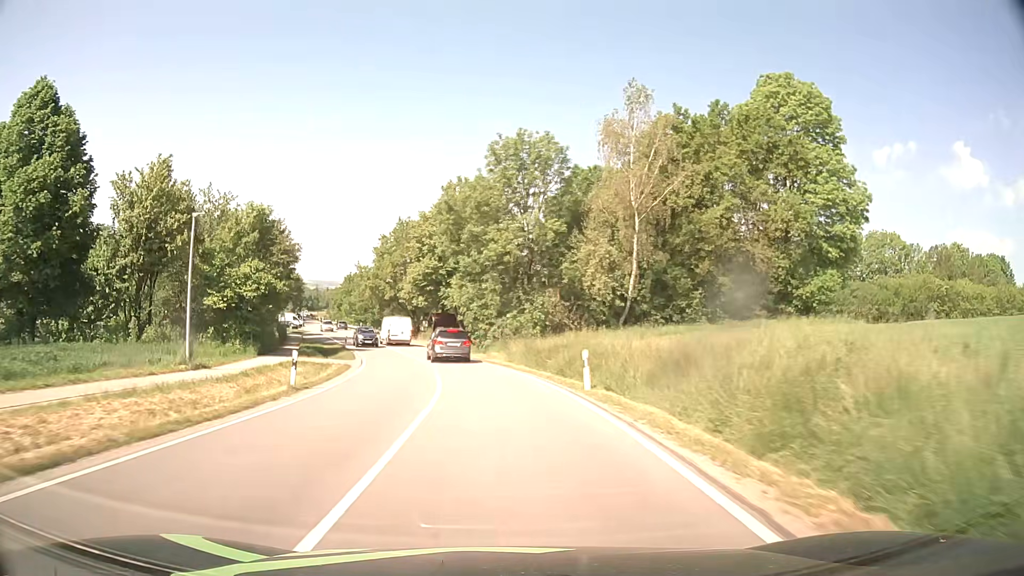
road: secondary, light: Day
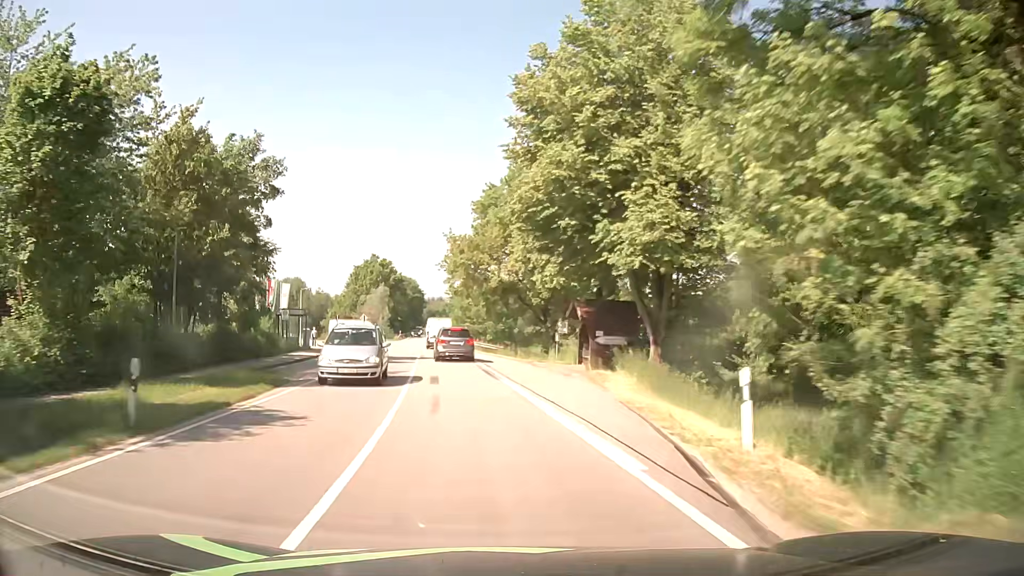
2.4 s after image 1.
(-3.7, +39.6) m; -13°
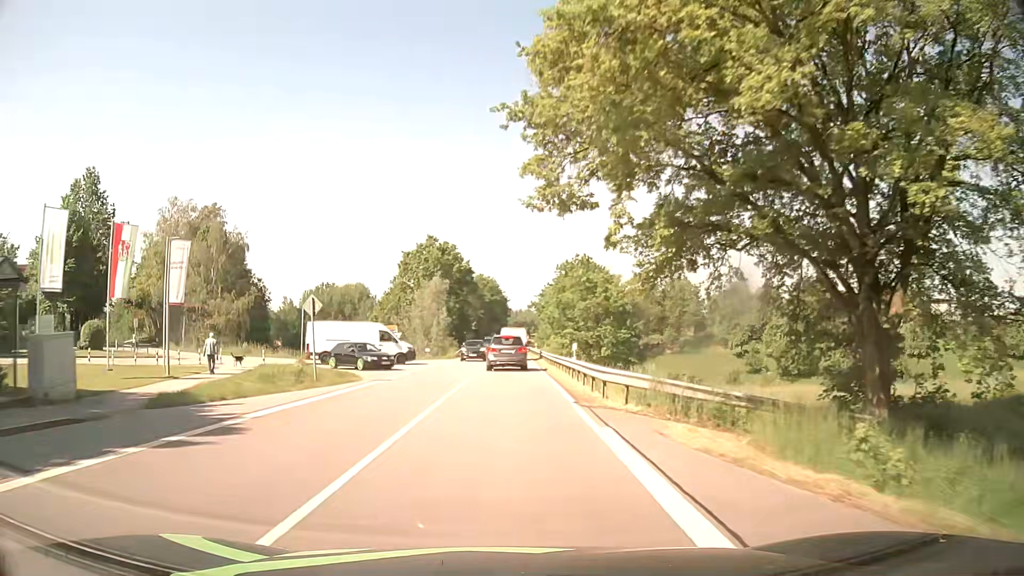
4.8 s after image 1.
(-3.0, +39.2) m; -7°
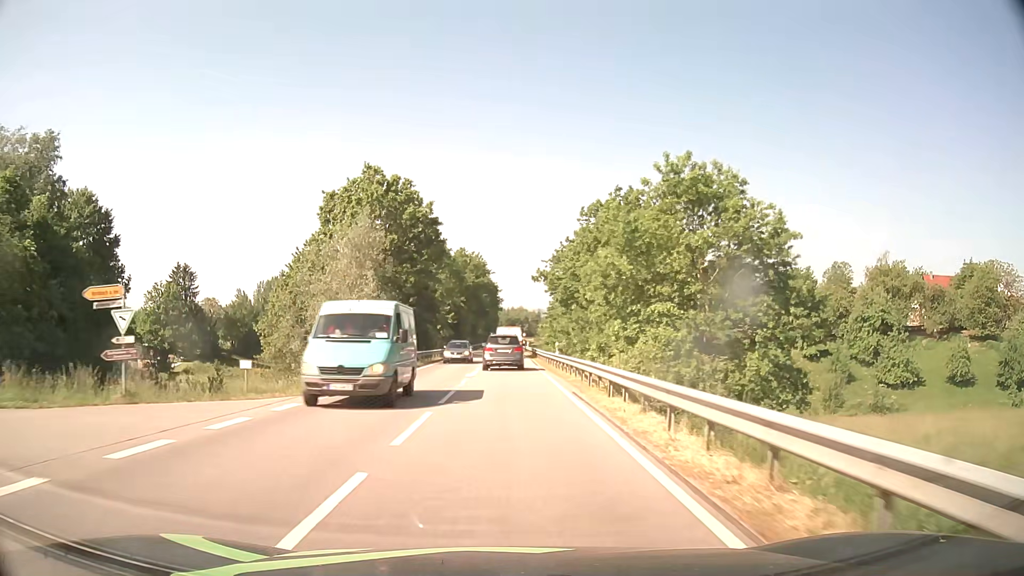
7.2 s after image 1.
(+0.1, +38.4) m; +1°
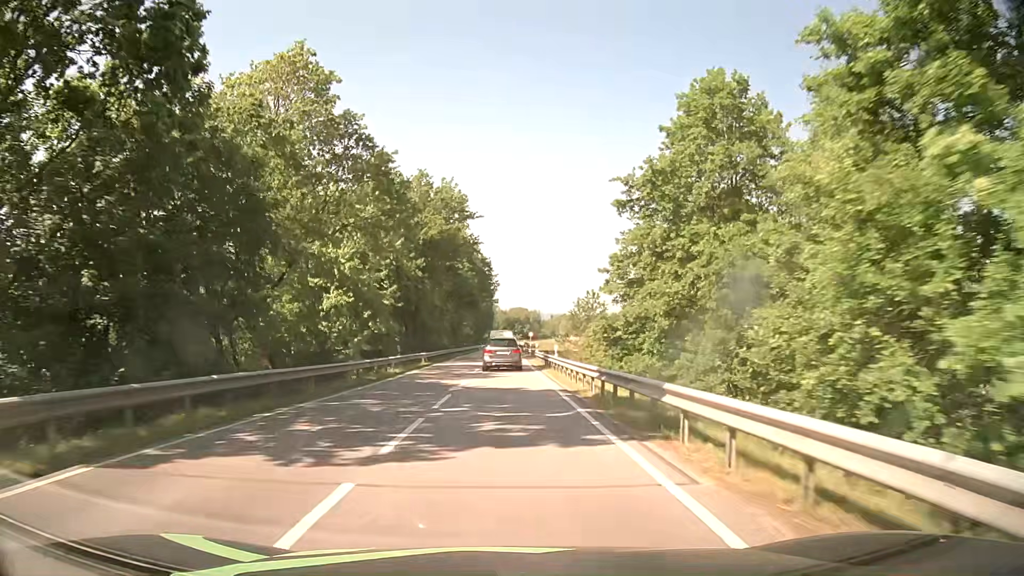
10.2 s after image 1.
(0.0, +49.0) m; 0°
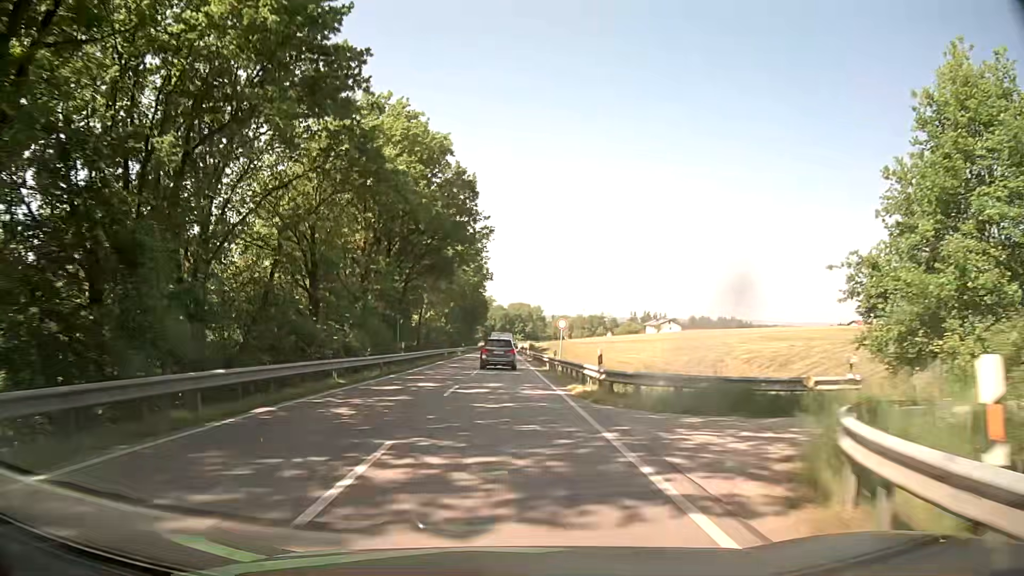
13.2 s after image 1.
(+0.1, +51.8) m; +1°
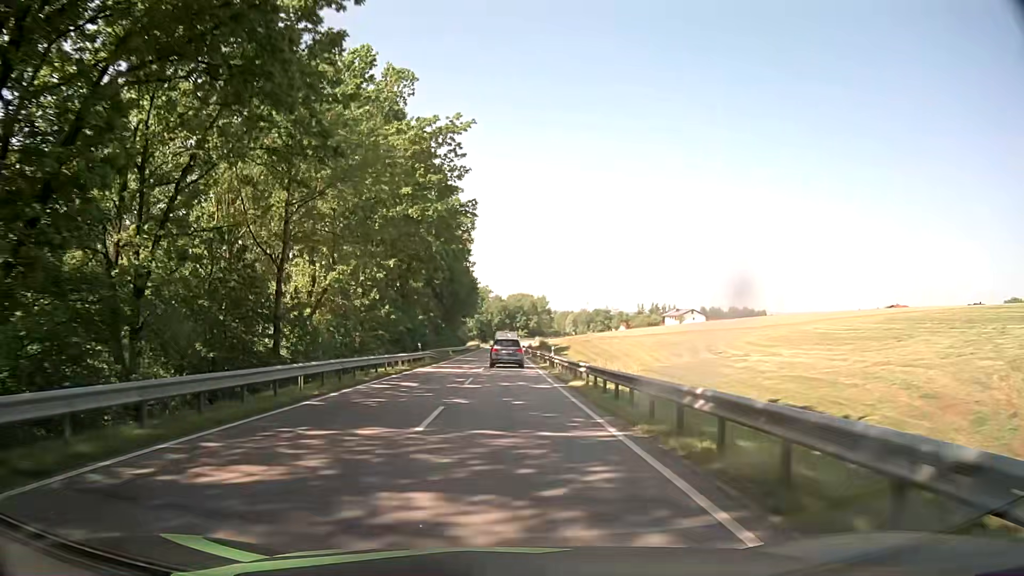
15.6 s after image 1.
(-0.1, +42.6) m; 0°
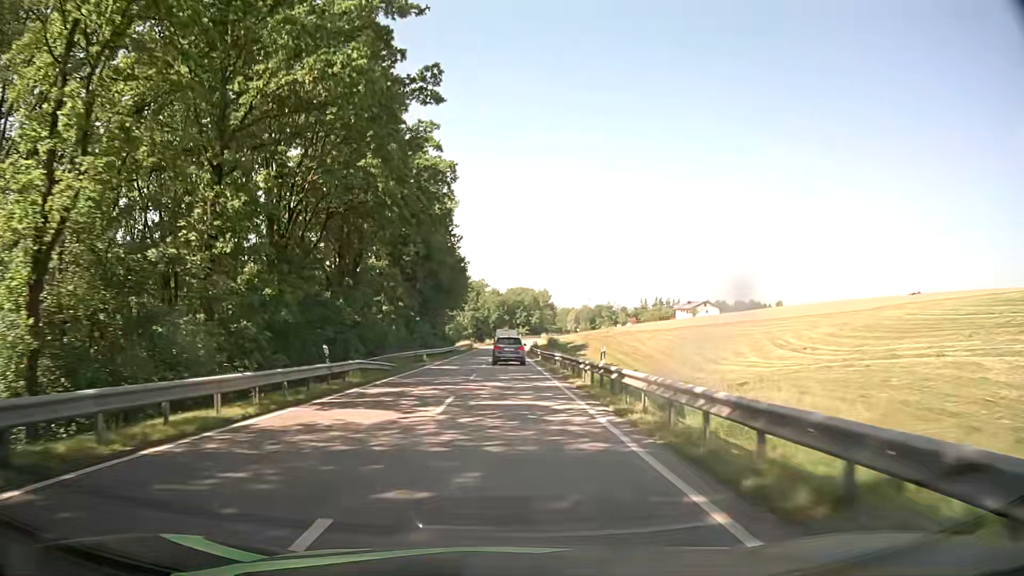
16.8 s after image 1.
(+0.1, +21.3) m; 0°
(0, +10) (0, +20) (0, +30) (0, +40) (0, +50) (0, +60) (0, +70) (0, +80) (+1, +90) (+1, +100) m
